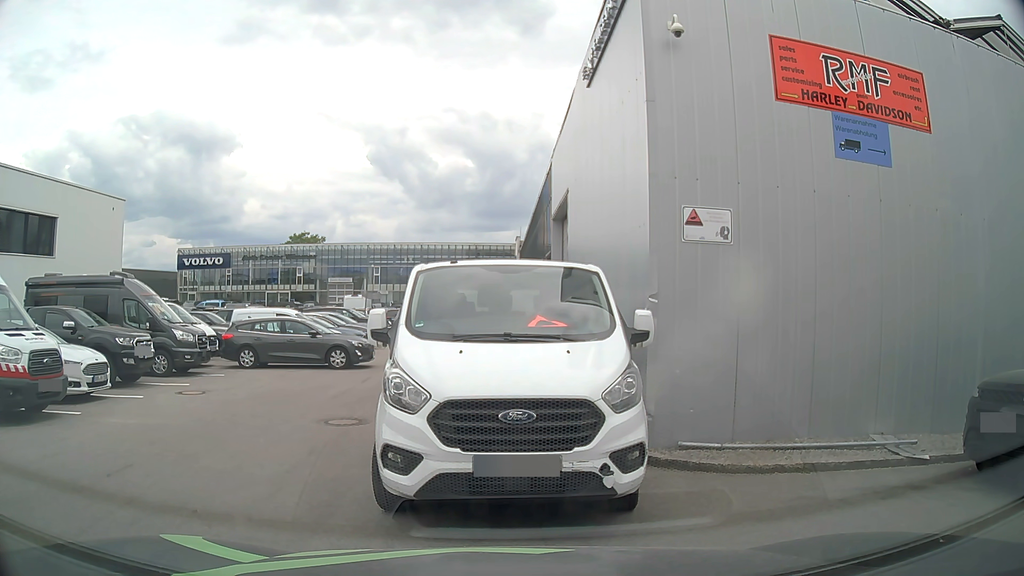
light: Day
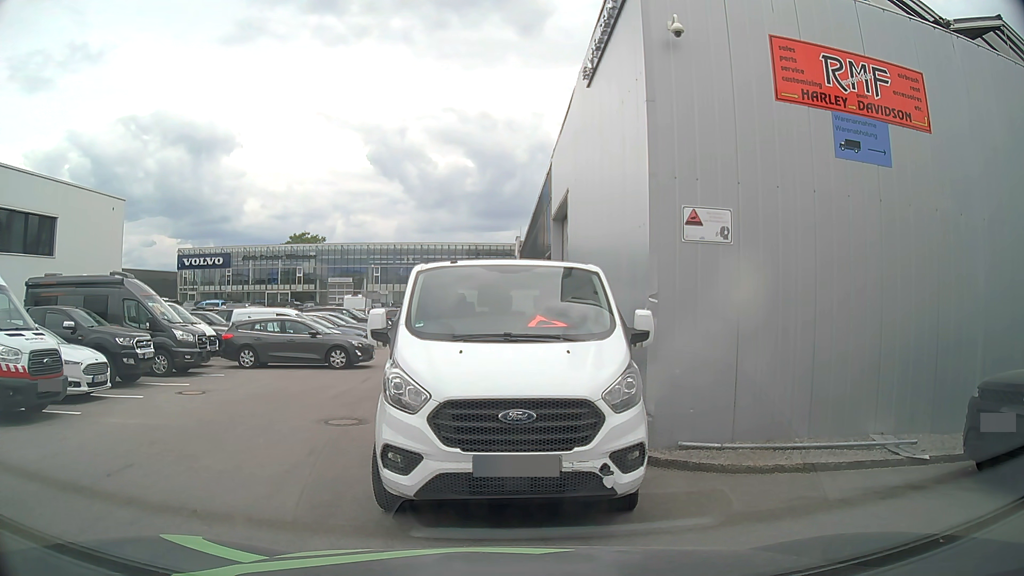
(0.0, 0.0) m; 0°
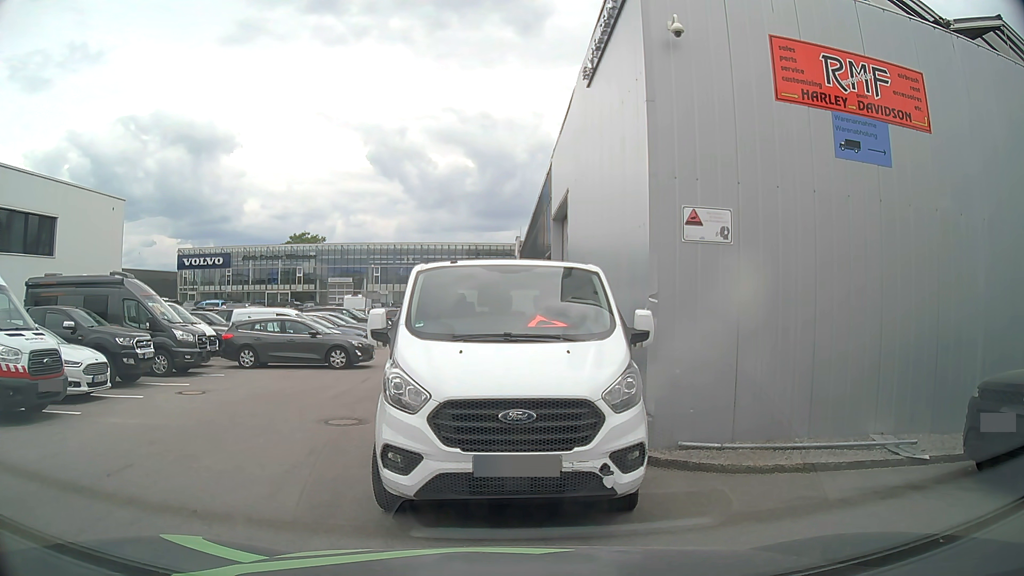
(0.0, 0.0) m; 0°
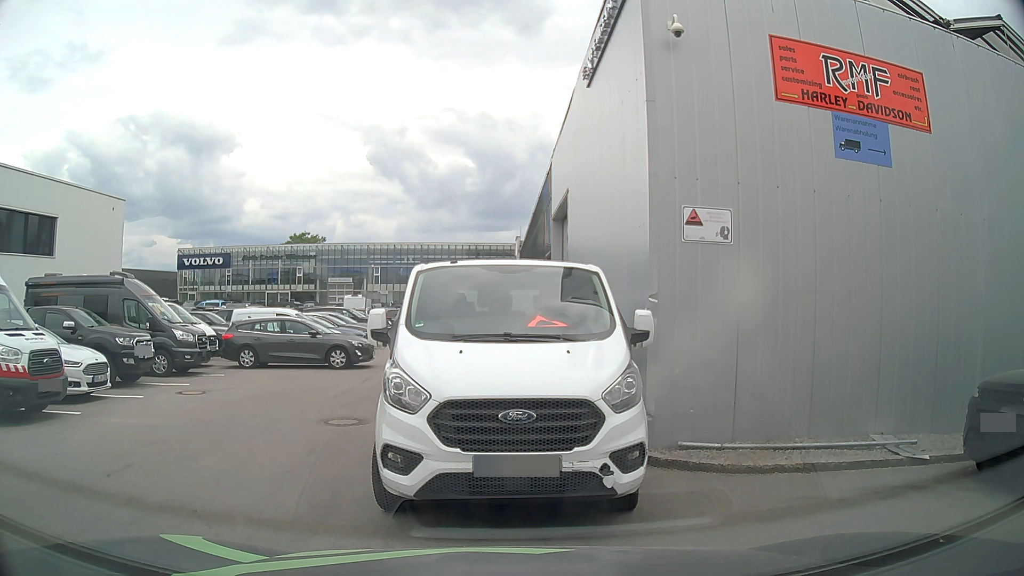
(0.0, 0.0) m; 0°
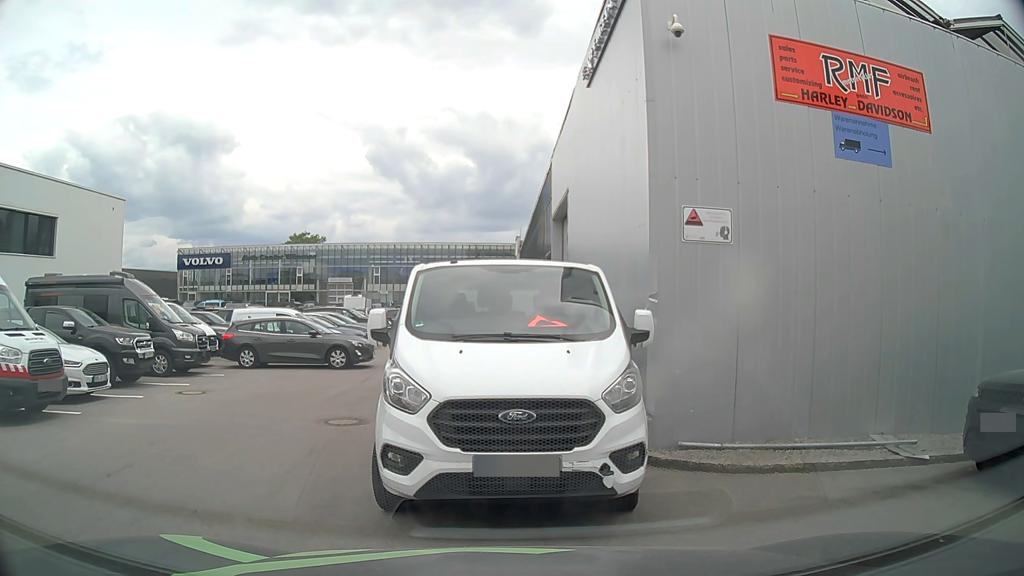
(0.0, 0.0) m; 0°
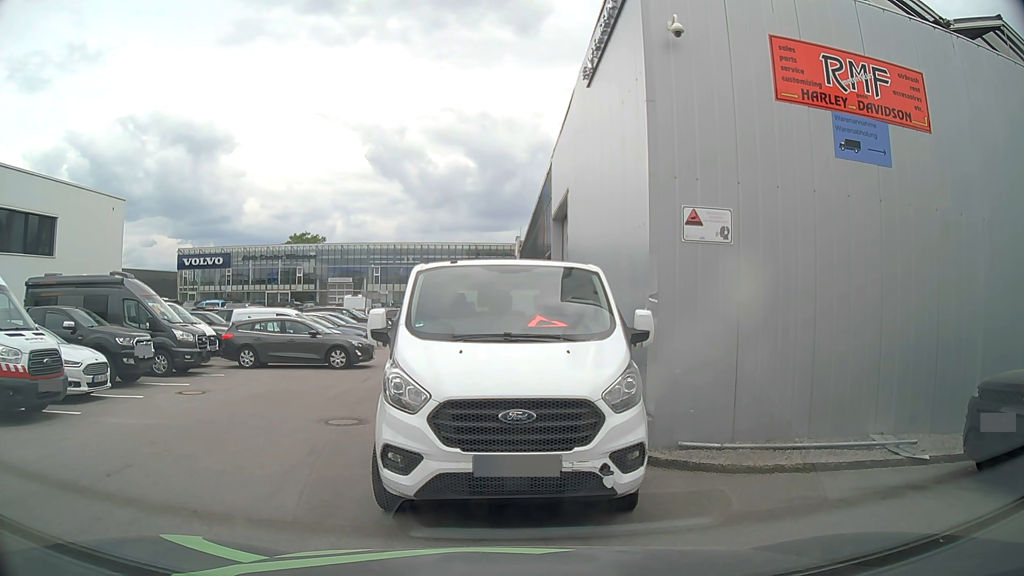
(0.0, 0.0) m; 0°
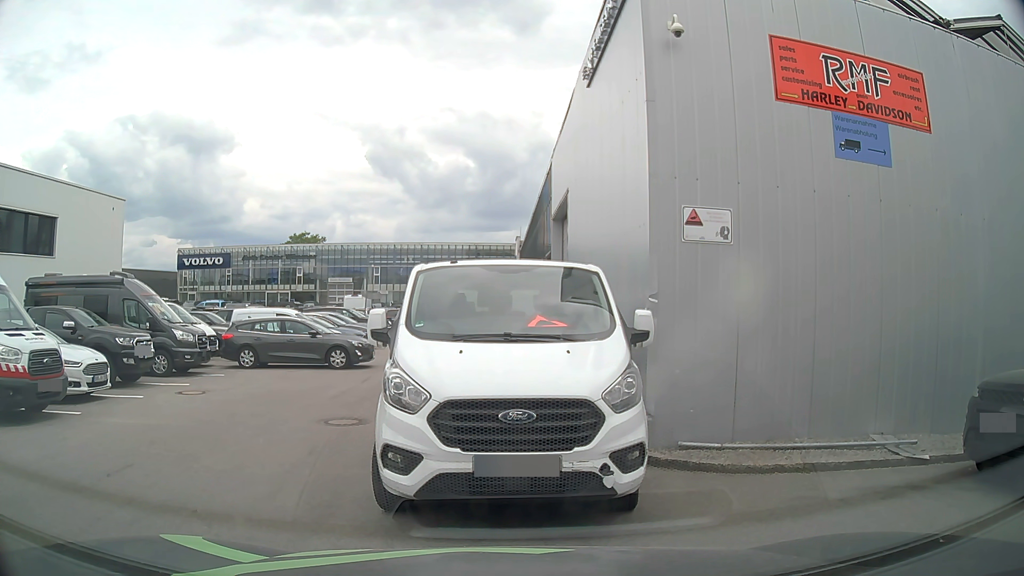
(0.0, 0.0) m; 0°
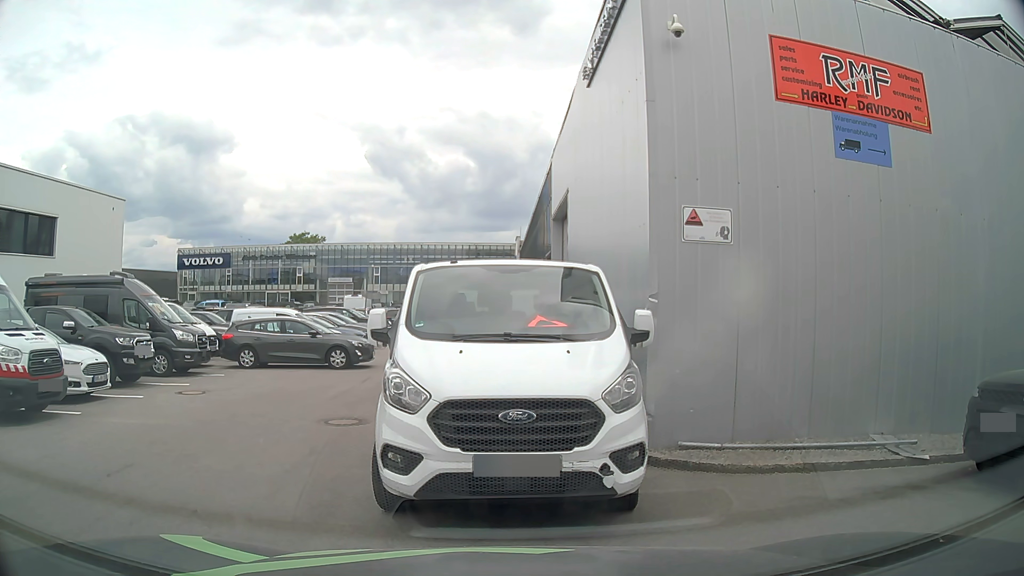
(0.0, 0.0) m; 0°
